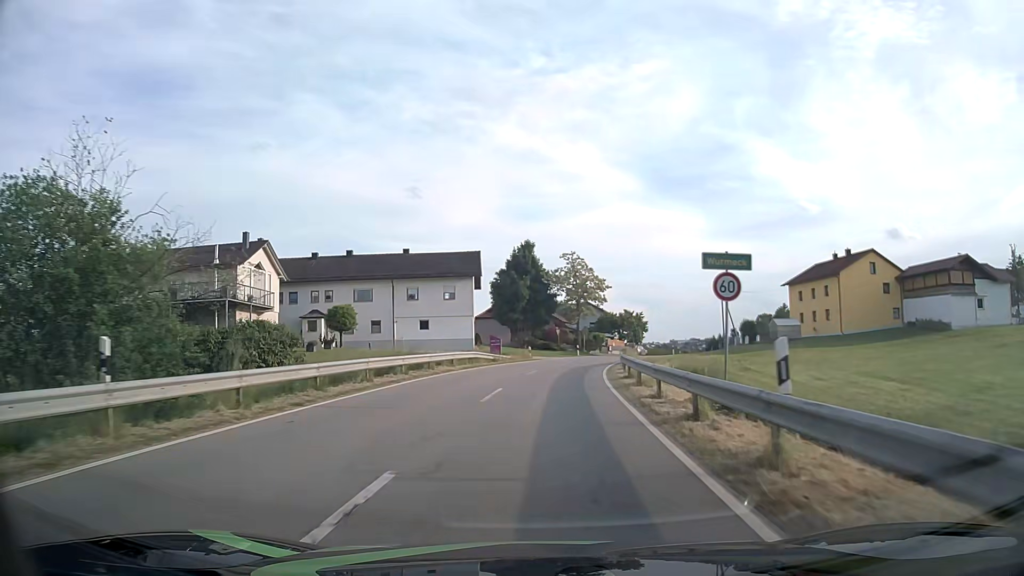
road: tertiary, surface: asphalt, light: Day
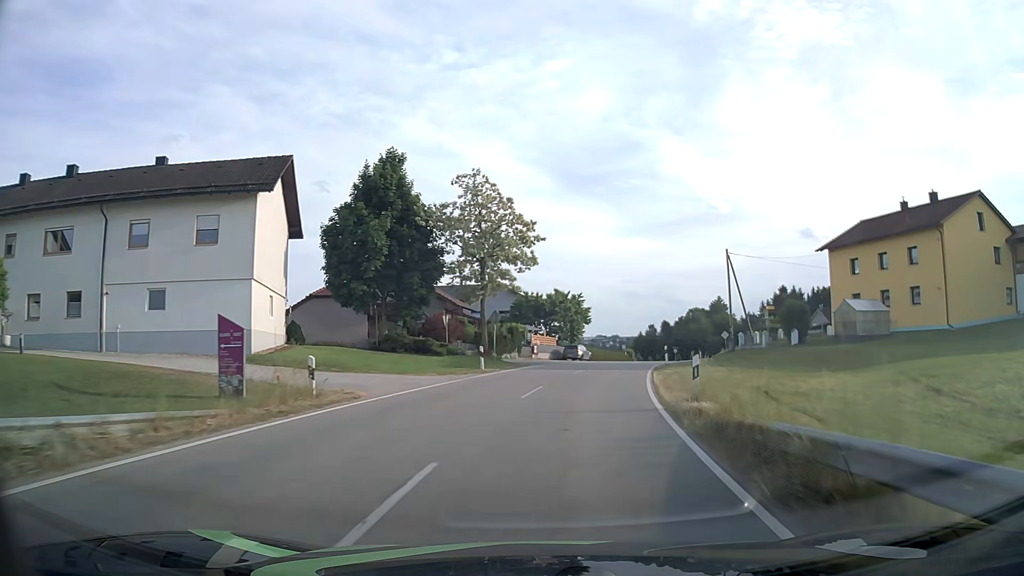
(+1.9, +34.8) m; +8°
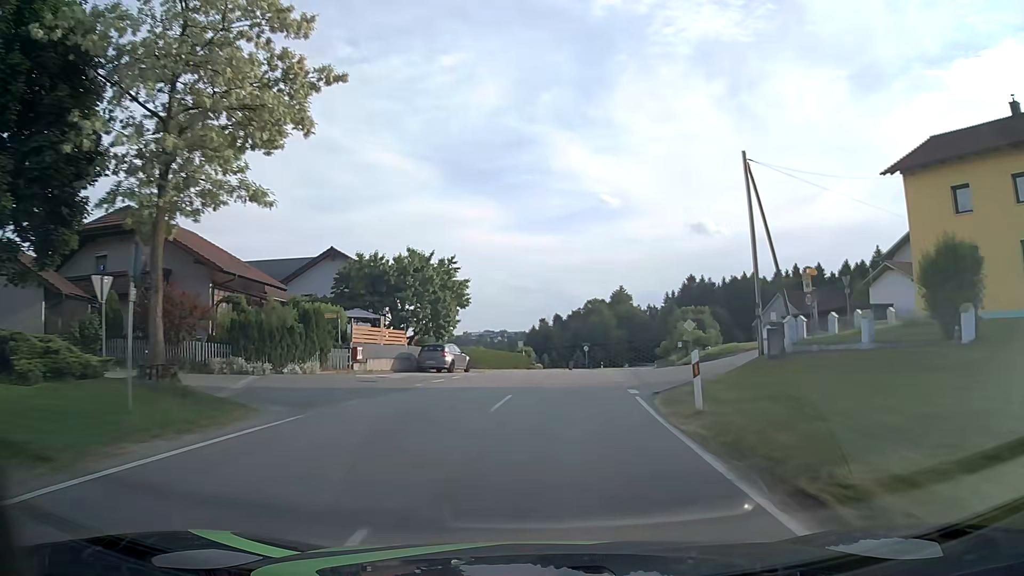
(+2.4, +26.1) m; +9°
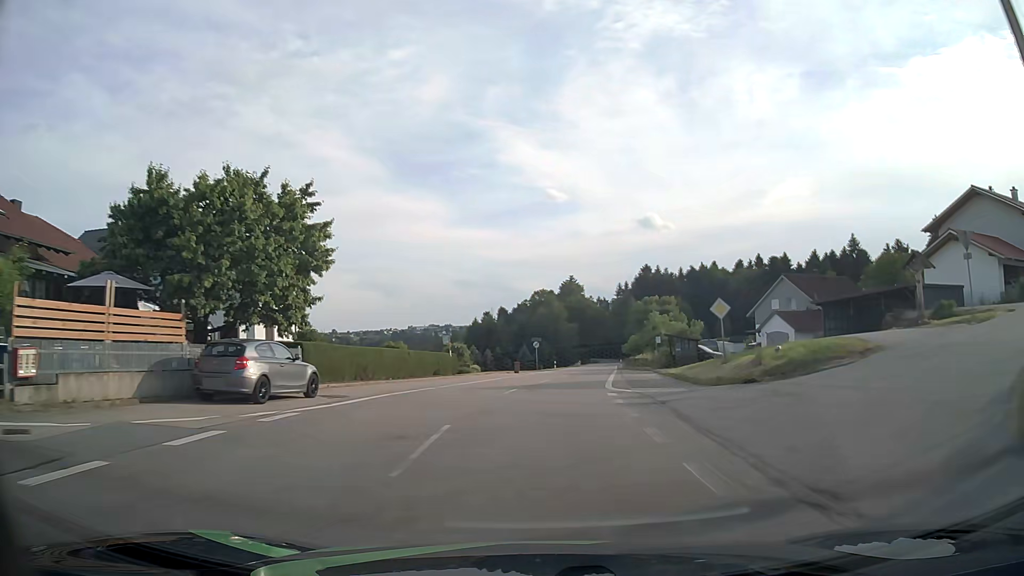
(+0.8, +17.7) m; +5°
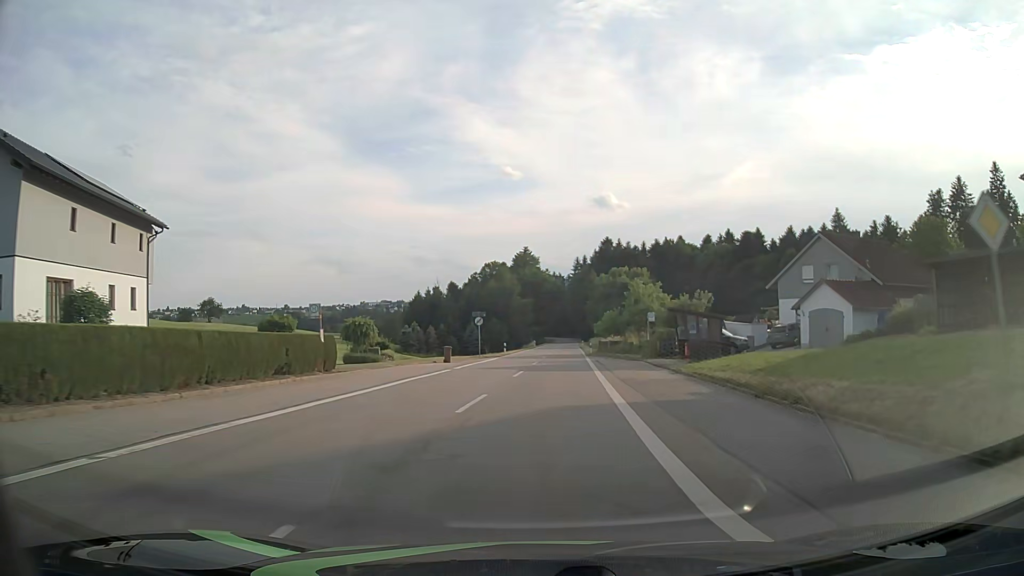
(+0.7, +18.0) m; +4°
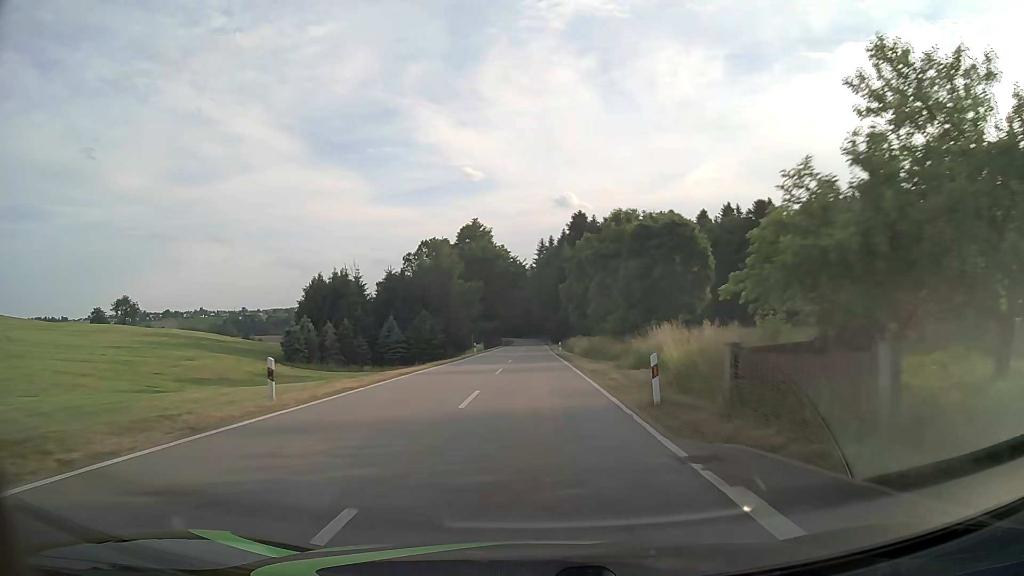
(+1.8, +47.1) m; +3°
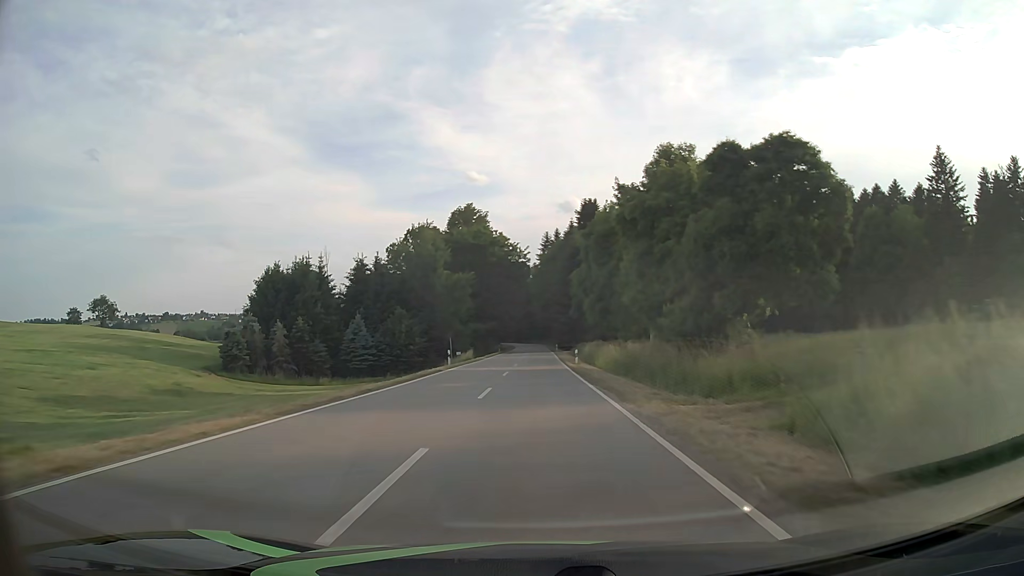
(0.0, +20.7) m; 0°
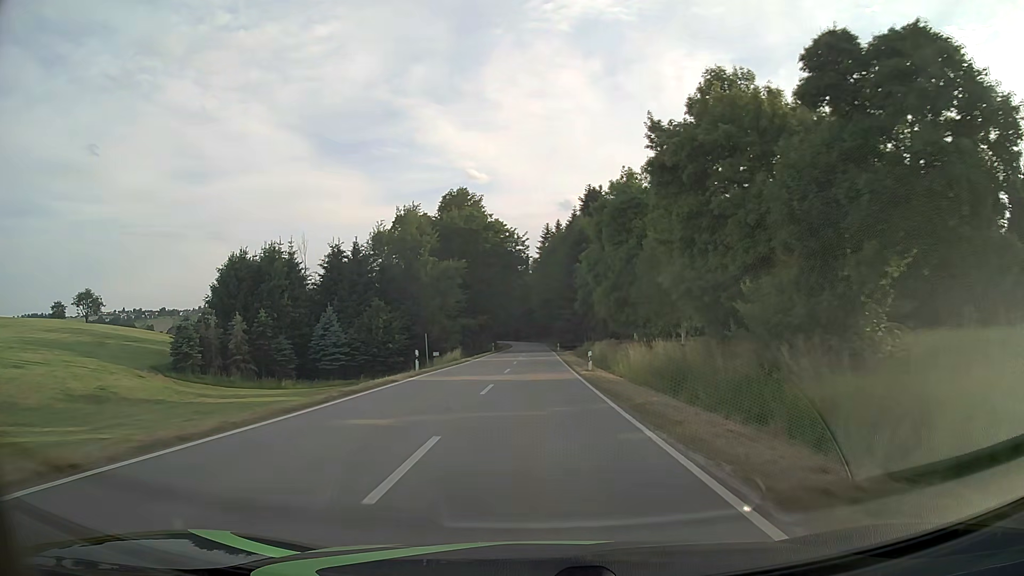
(0.0, +10.9) m; 0°
(0, +10) (0, +20) (0, +30) (0, +40) (0, +50) (0, +60) (0, +70) (0, +80) (0, +90) (0, +100) m
